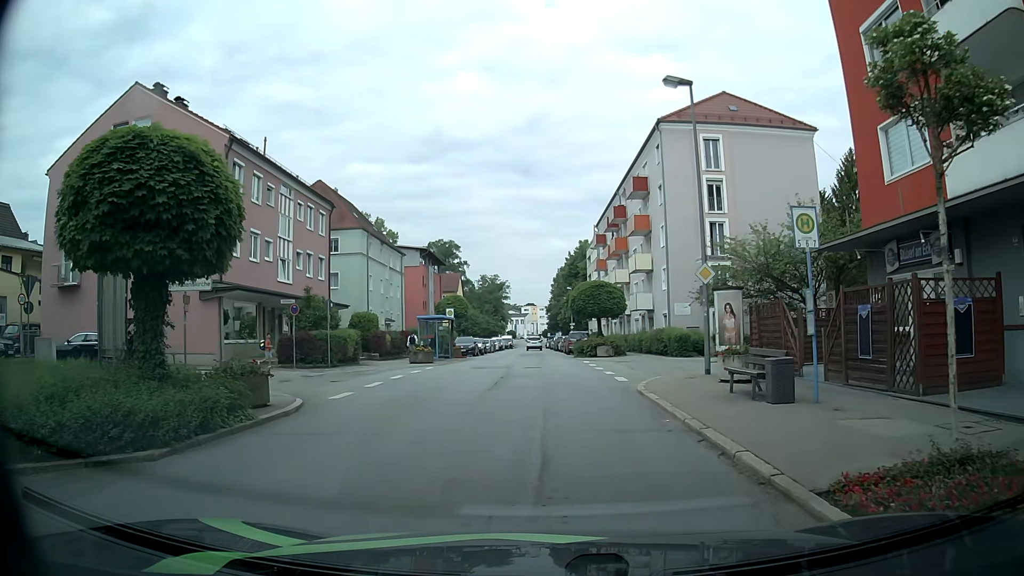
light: Day
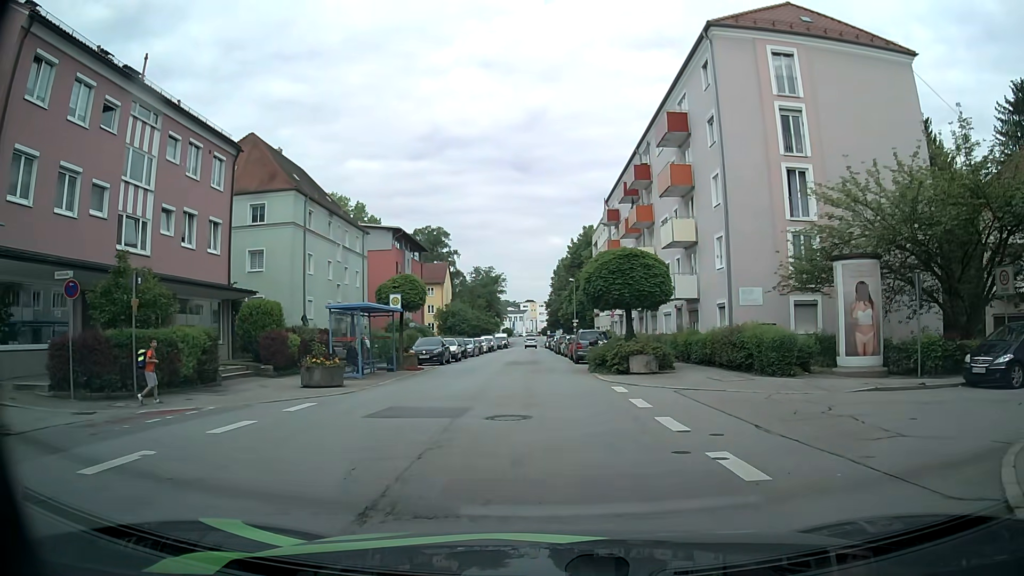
(-0.2, +14.6) m; 0°
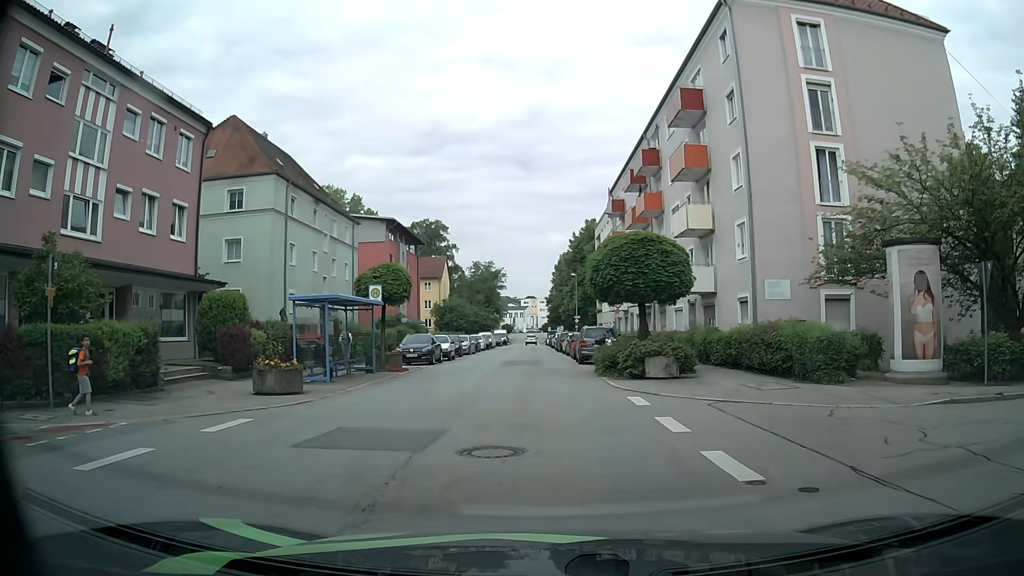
(-0.1, +3.2) m; -1°
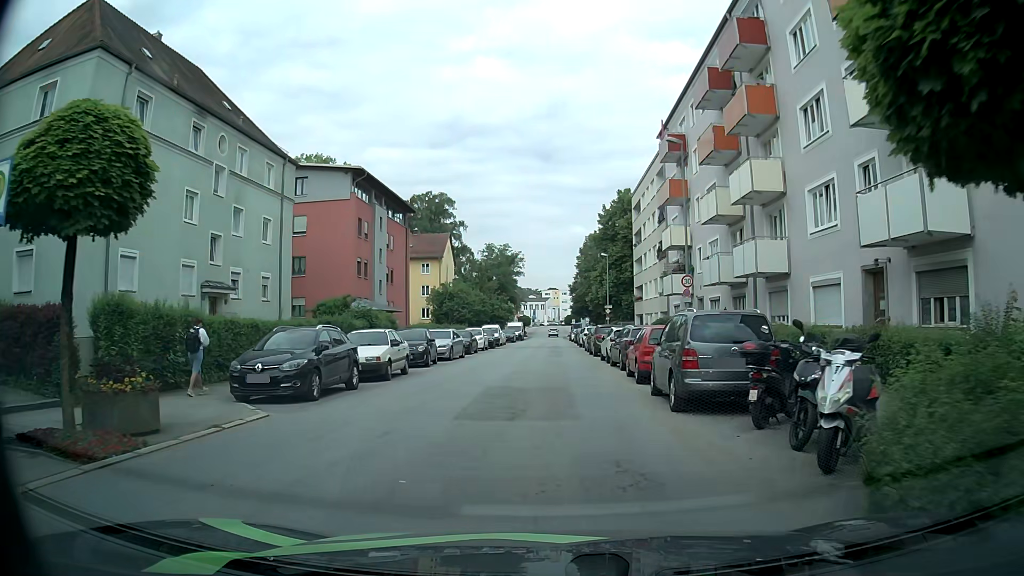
(-0.4, +18.3) m; -2°
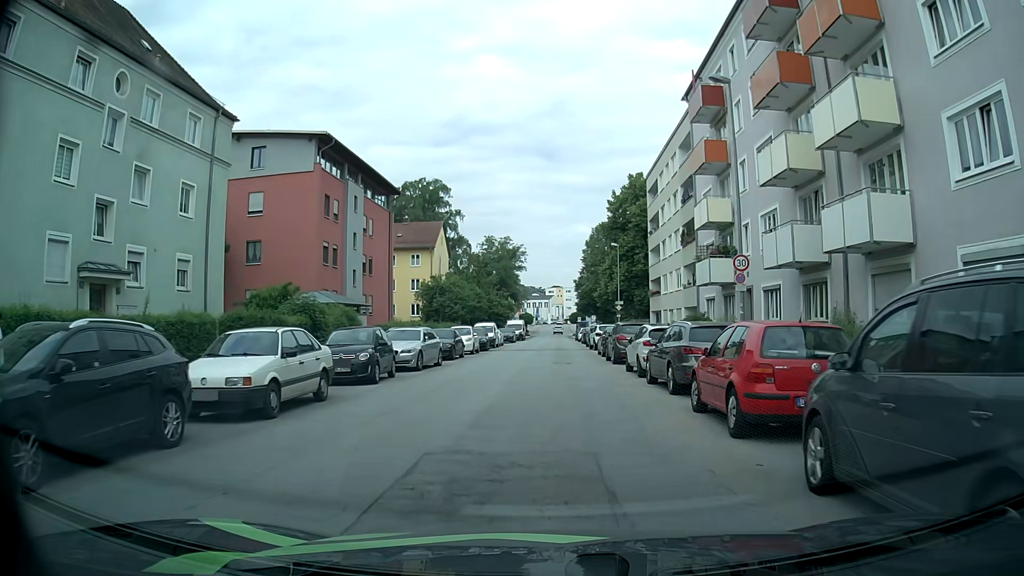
(0.0, +8.4) m; 0°
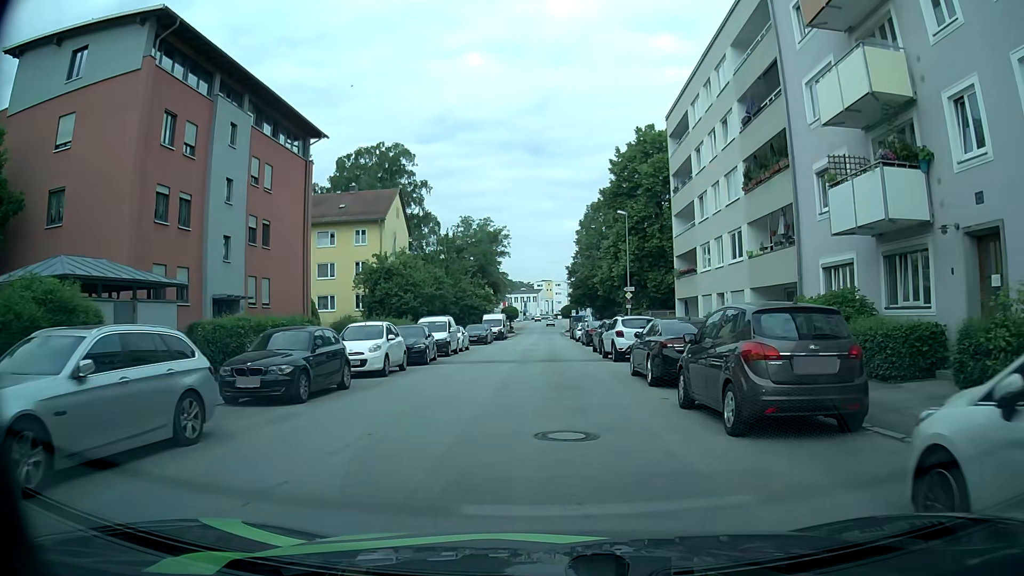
(+0.2, +17.6) m; 0°
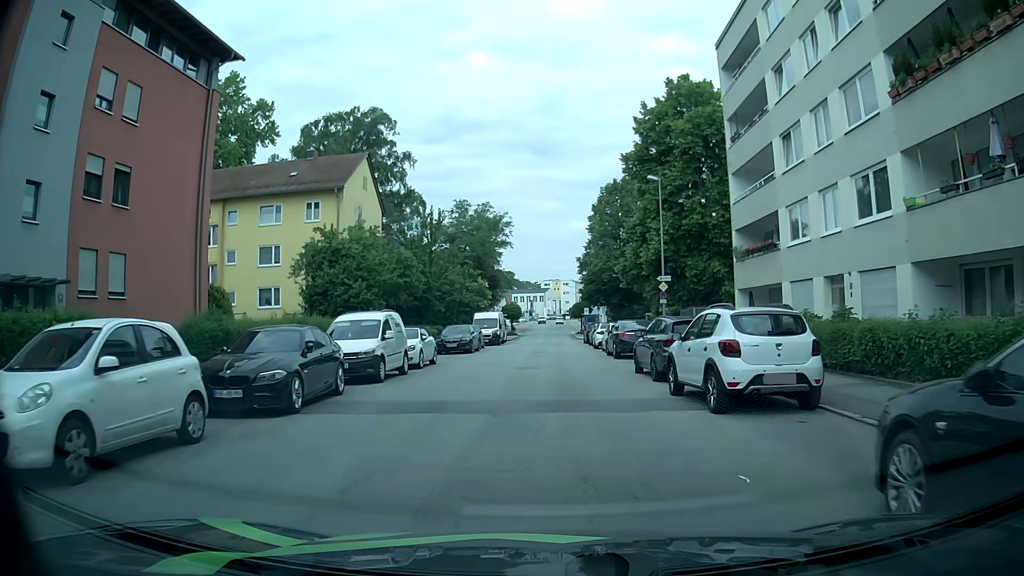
(+0.1, +13.3) m; 0°
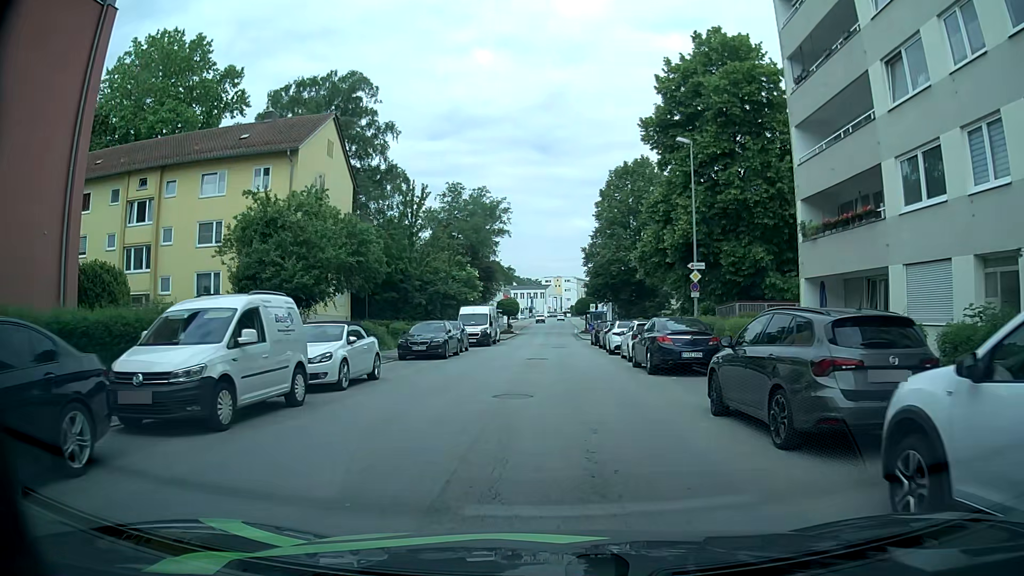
(-0.1, +8.5) m; -1°
